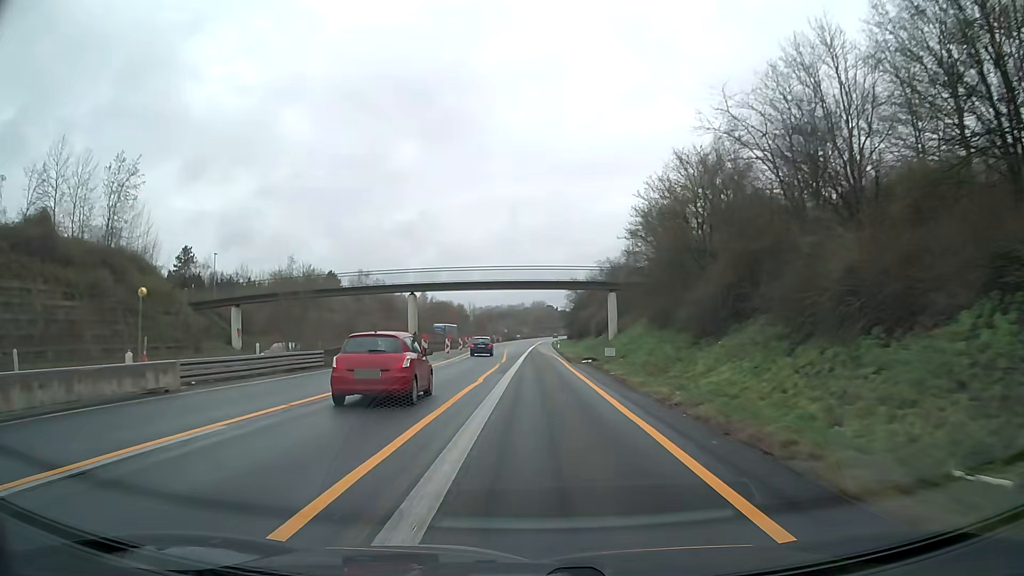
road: motorway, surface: asphalt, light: Day
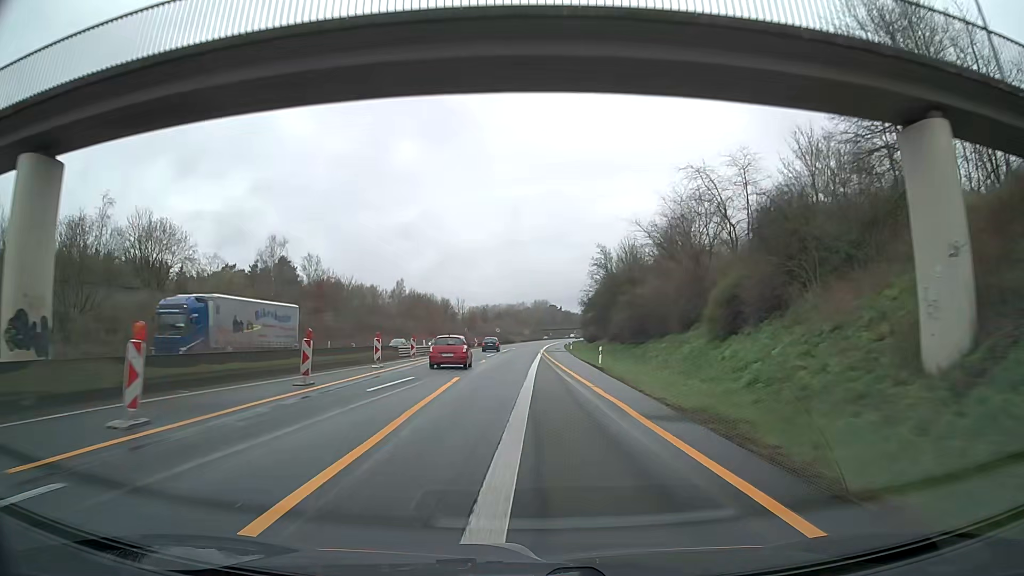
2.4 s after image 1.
(0.0, +50.9) m; 0°
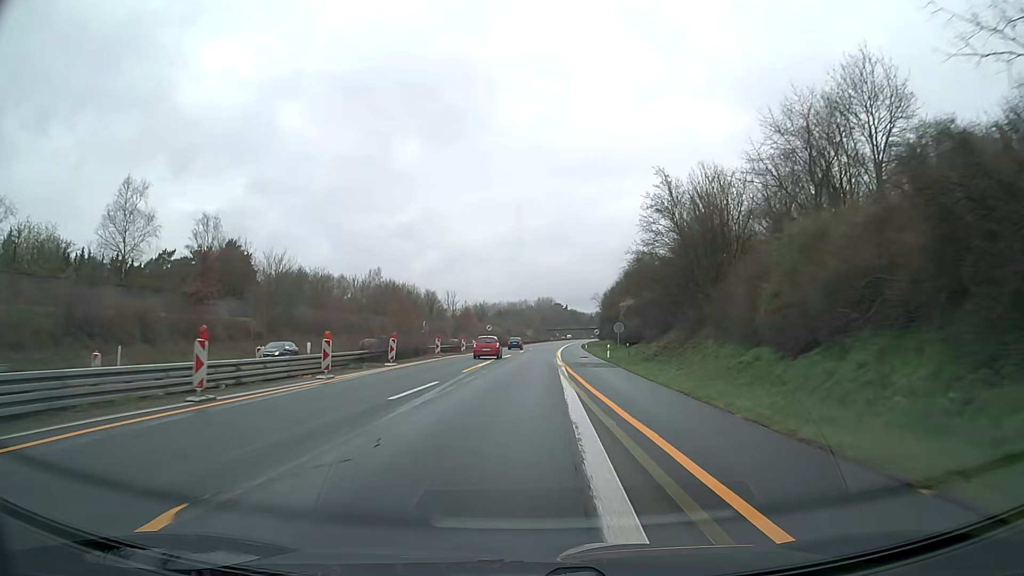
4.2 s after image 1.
(-0.3, +38.2) m; -1°
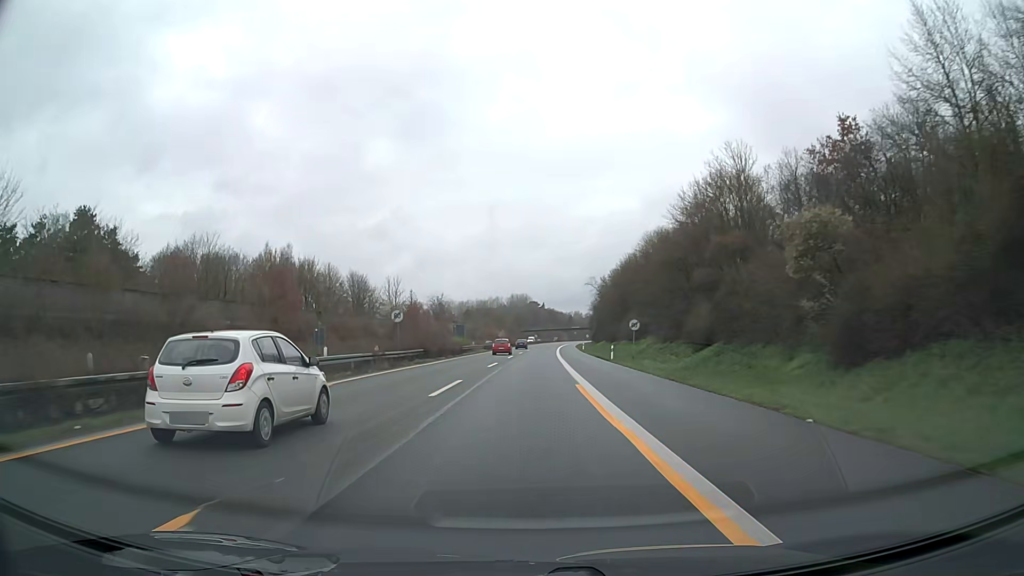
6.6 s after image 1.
(+0.7, +53.1) m; +2°
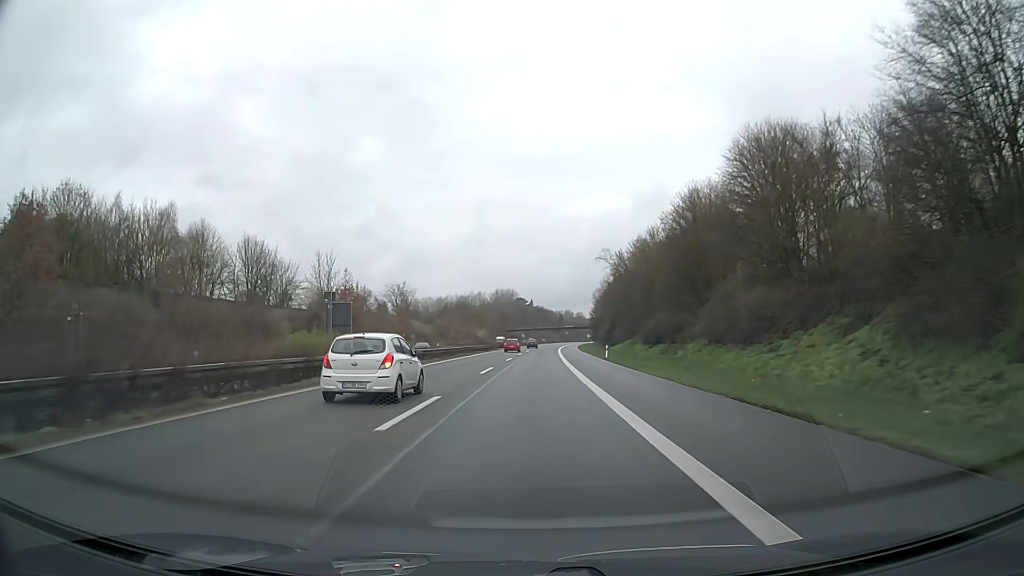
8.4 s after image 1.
(+0.6, +42.6) m; +1°
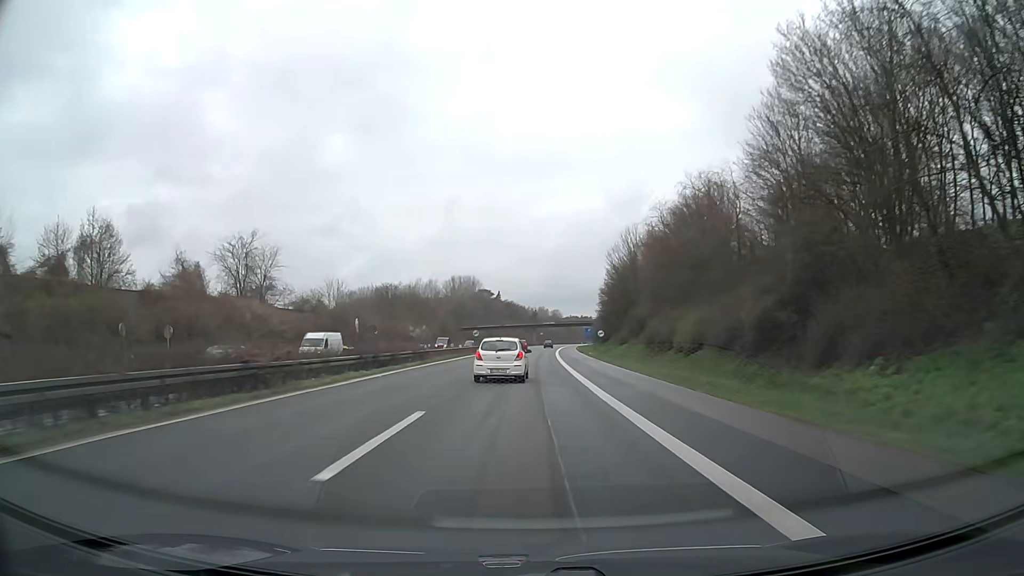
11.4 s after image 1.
(+1.4, +75.7) m; +2°
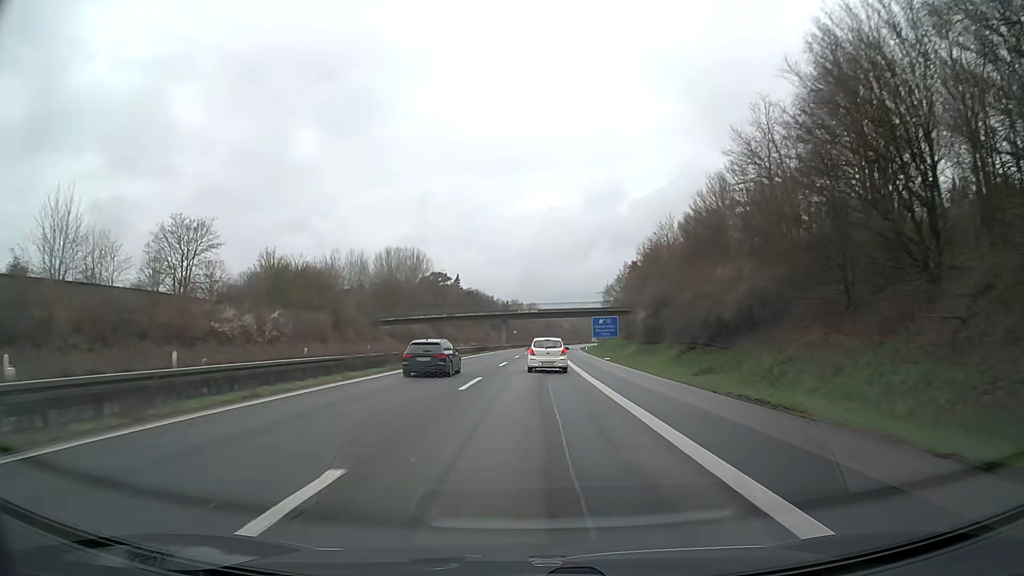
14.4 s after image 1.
(+1.3, +78.2) m; +2°
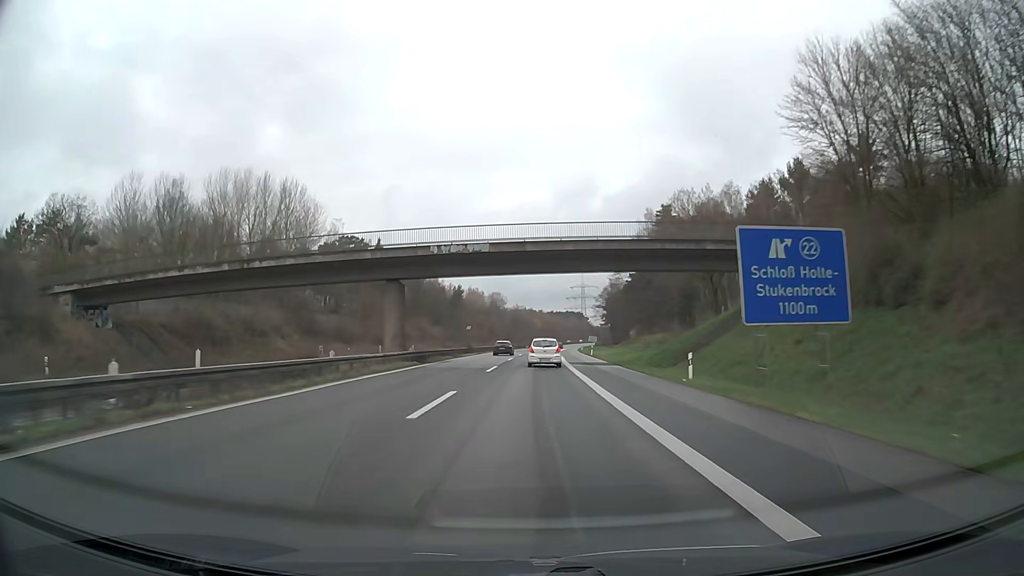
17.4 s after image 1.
(+1.9, +79.3) m; +3°
(0, +10) (0, +20) (0, +30) (0, +40) (+1, +50) (+1, +60) (+1, +70) (+2, +80) (+2, +90) (+3, +100) m
